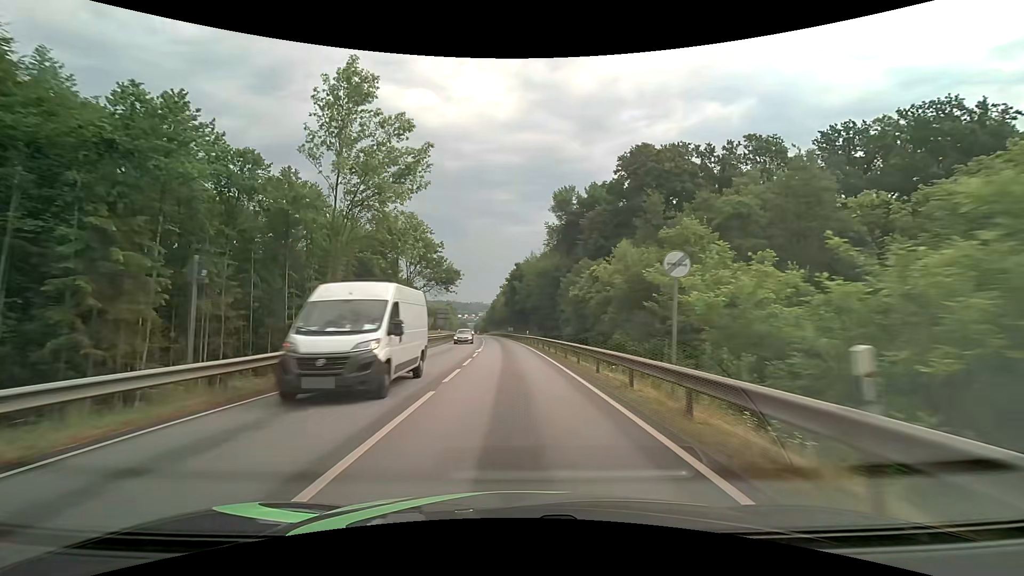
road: primary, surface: asphalt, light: Day
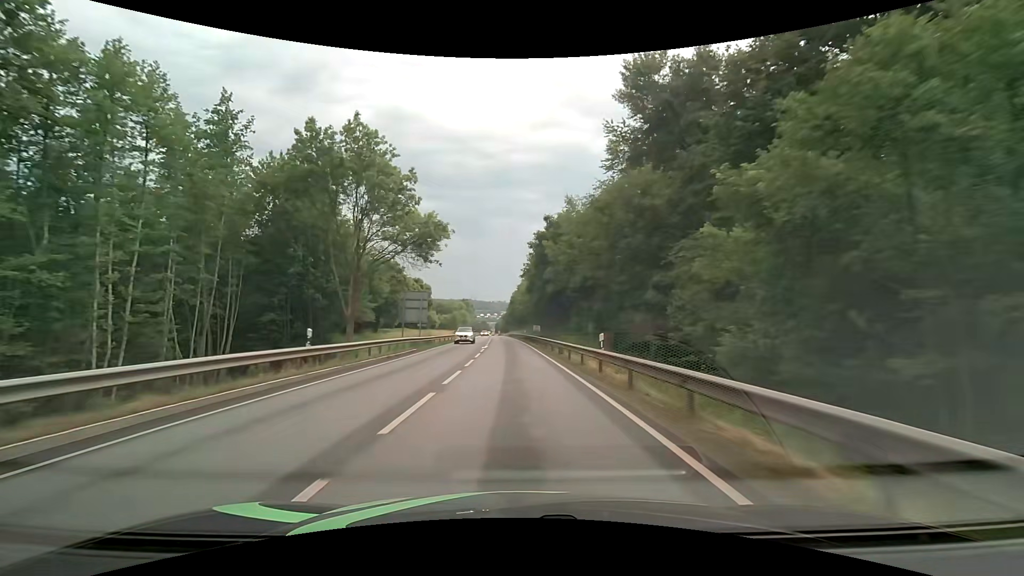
(-0.9, +36.3) m; -3°
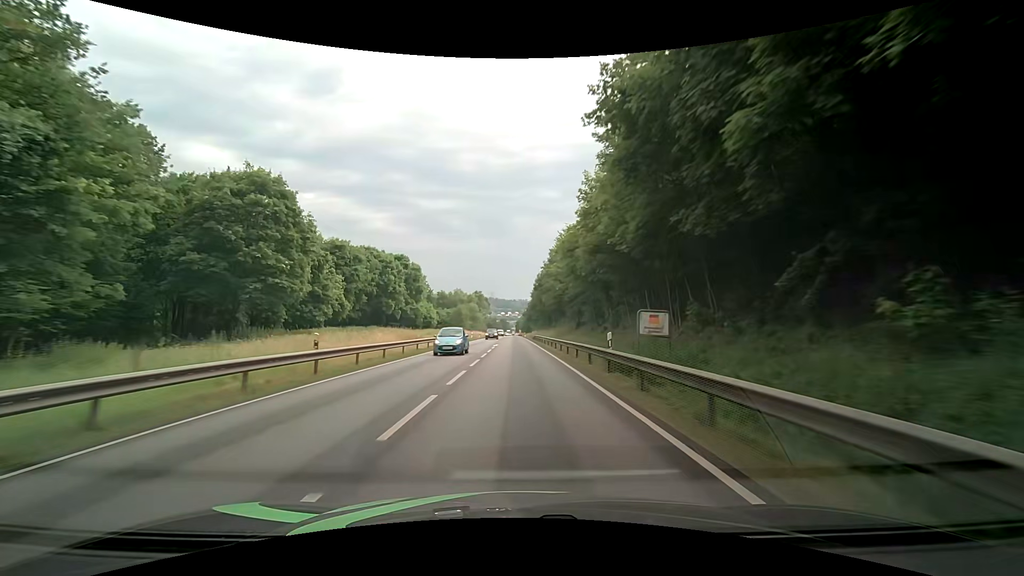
(-1.3, +48.6) m; -3°
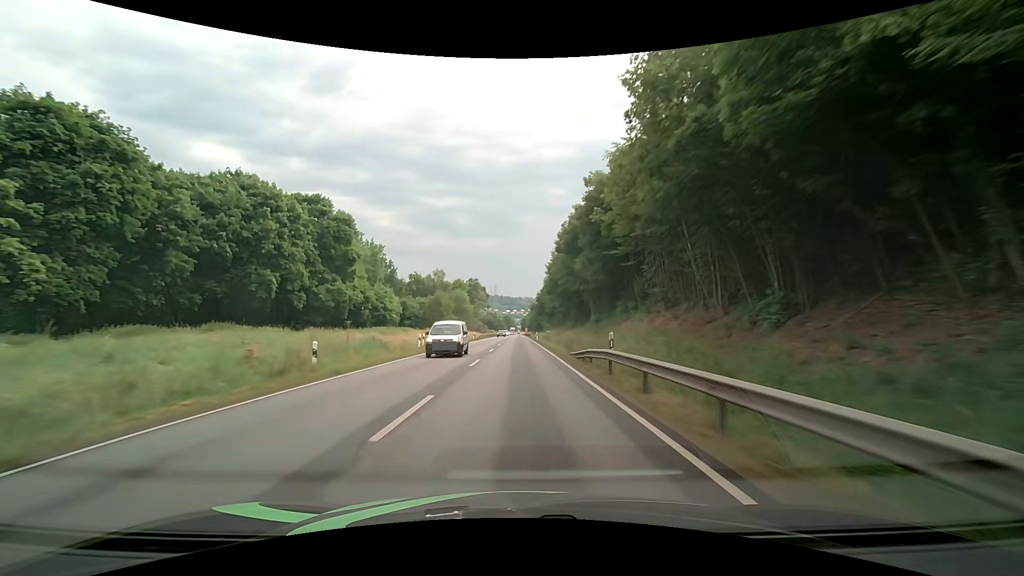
(-0.1, +48.7) m; 0°
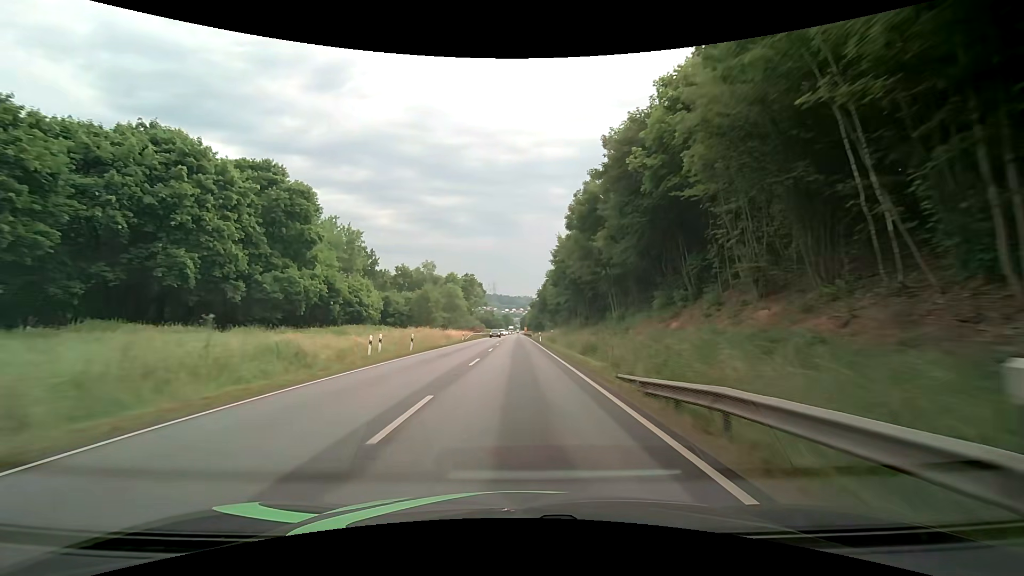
(0.0, +12.2) m; 0°
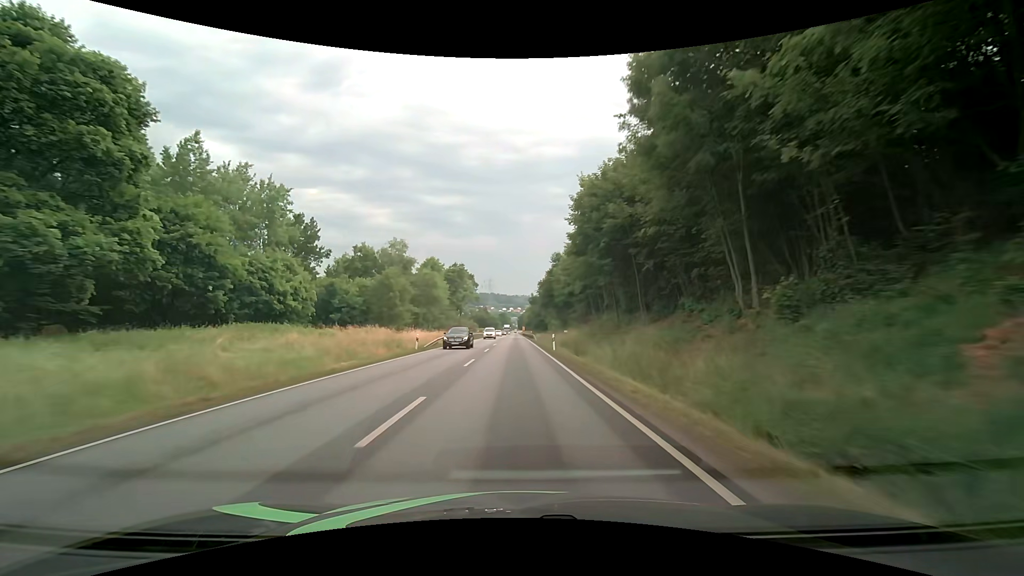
(+0.2, +24.5) m; +1°
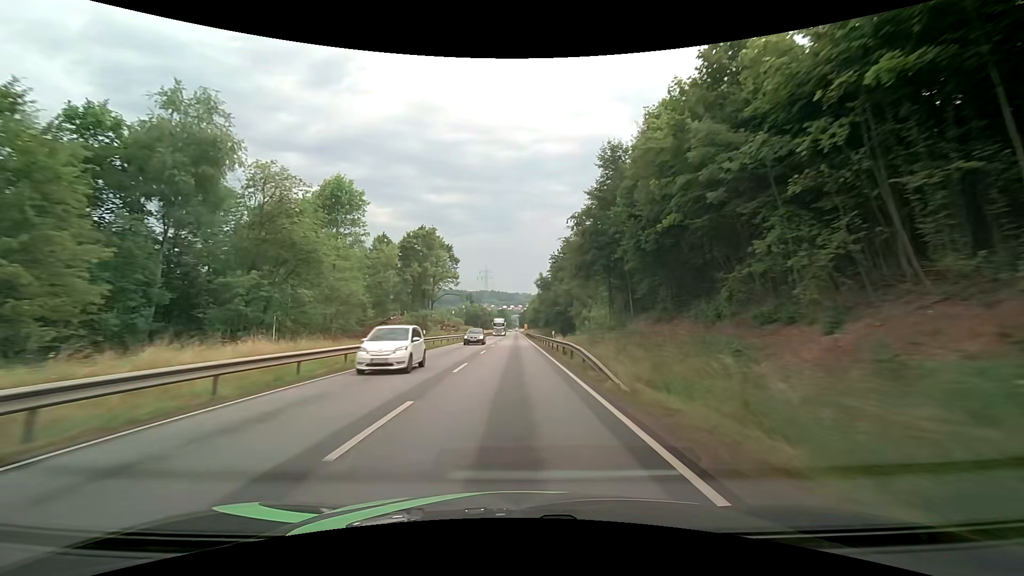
(-0.2, +49.3) m; 0°
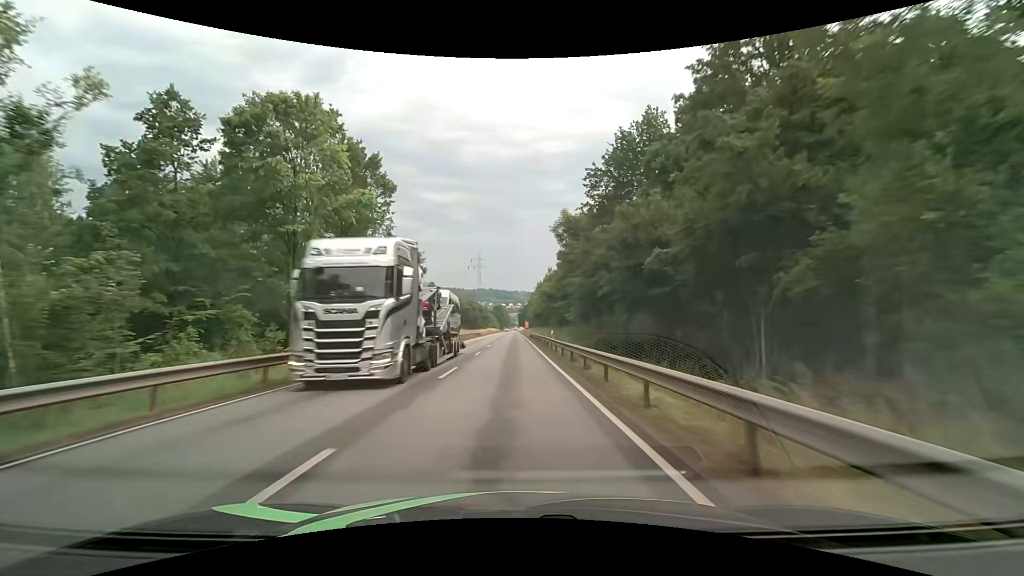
(0.0, +49.8) m; 0°
(0, +10) (0, +20) (0, +30) (0, +40) (0, +50) (0, +60) (-1, +70) (-1, +80) (-1, +90) (-1, +100) m
